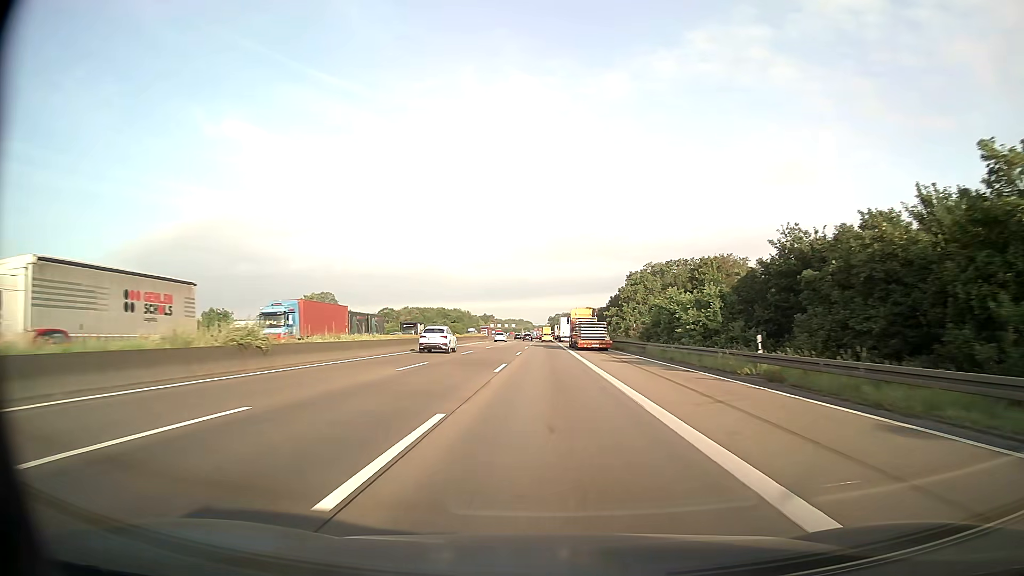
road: motorway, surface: asphalt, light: Day
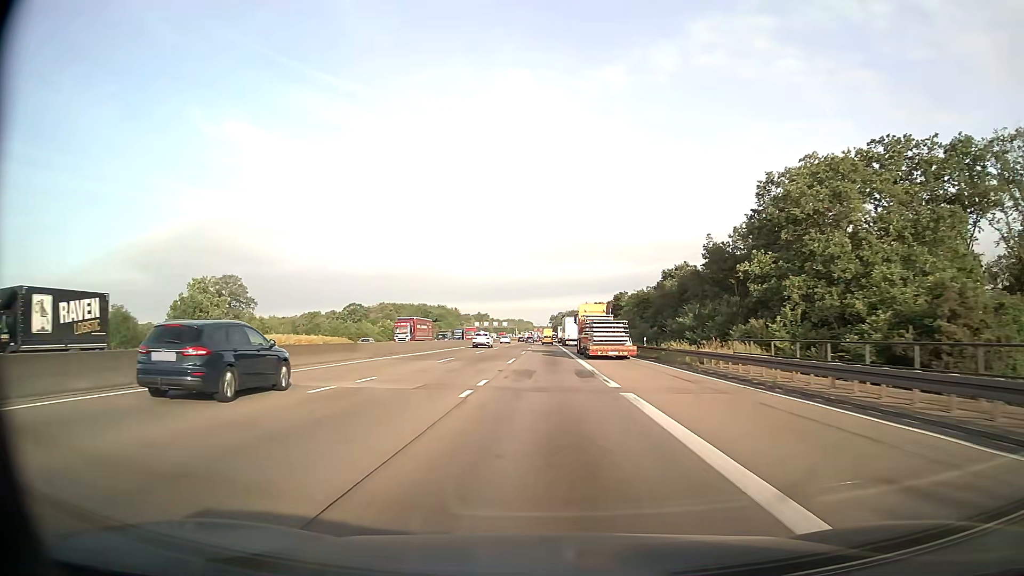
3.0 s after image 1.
(+0.3, +80.9) m; 0°
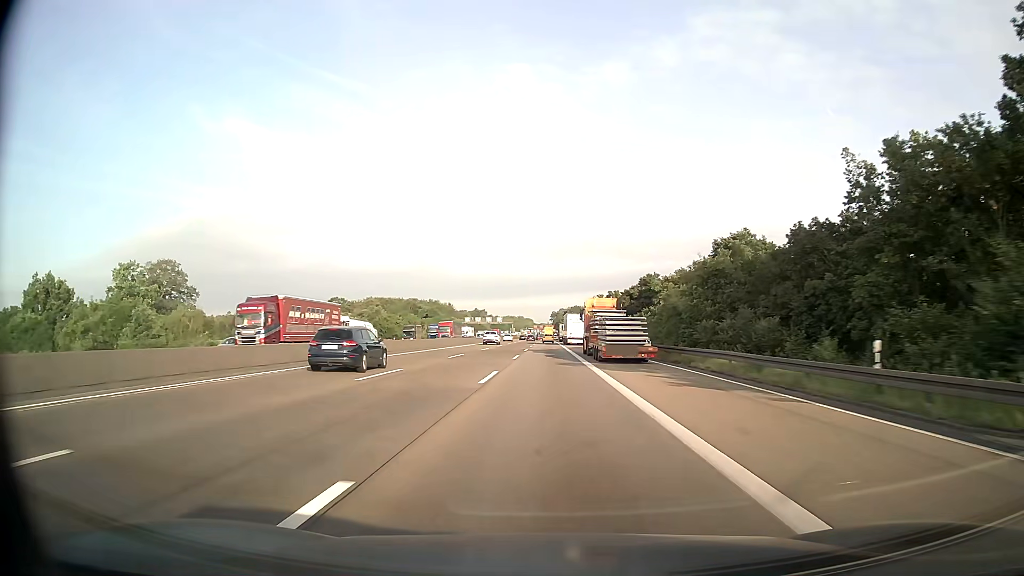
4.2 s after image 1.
(-0.1, +32.3) m; 0°
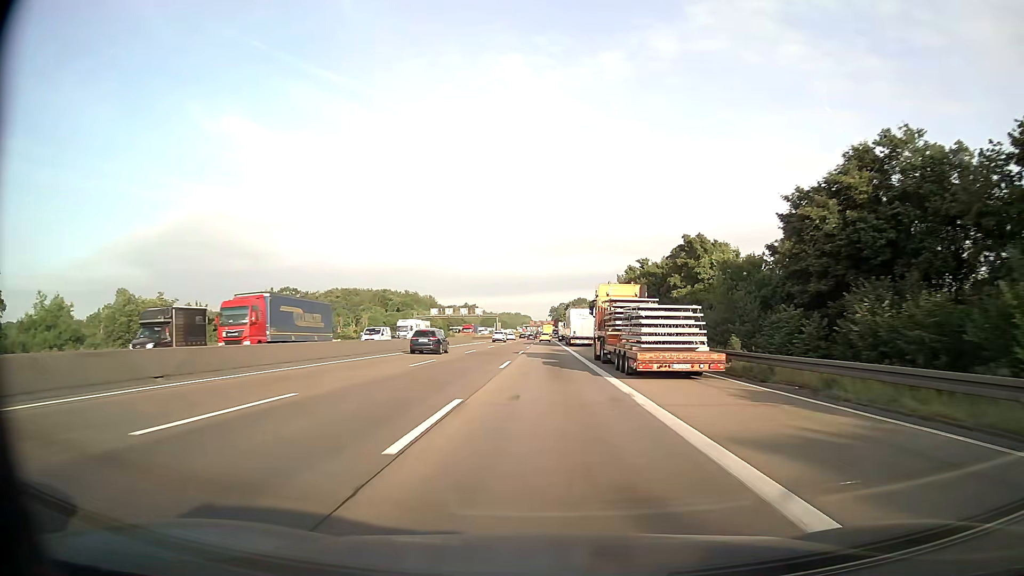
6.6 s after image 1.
(+0.1, +64.6) m; 0°
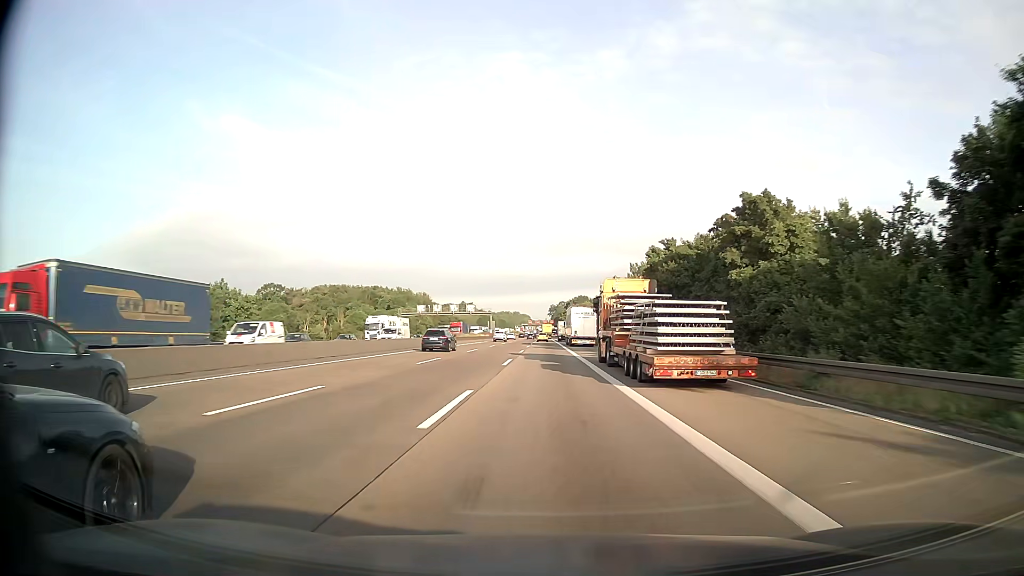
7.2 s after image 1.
(0.0, +16.2) m; 0°
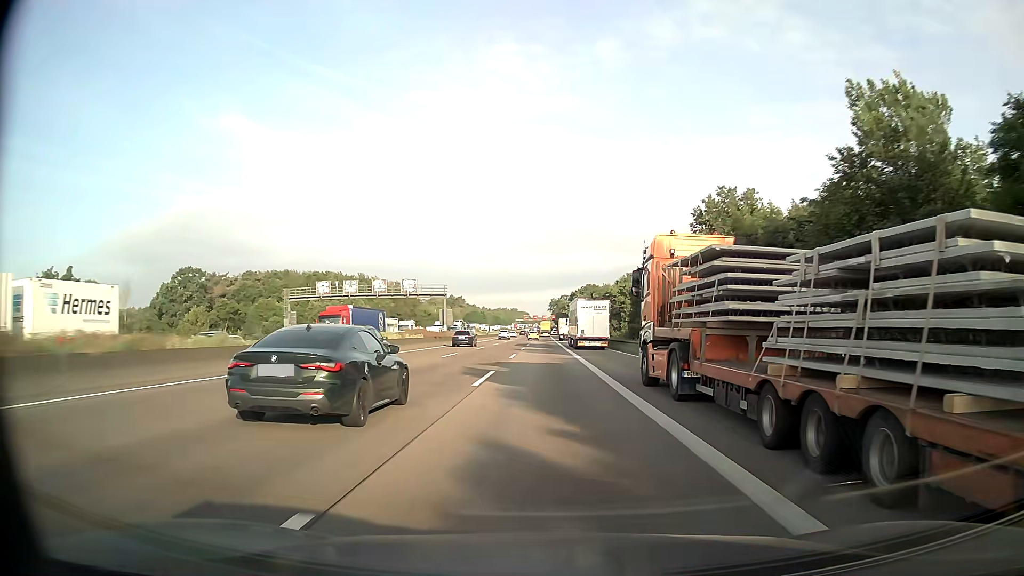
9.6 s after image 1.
(+0.1, +64.7) m; 0°
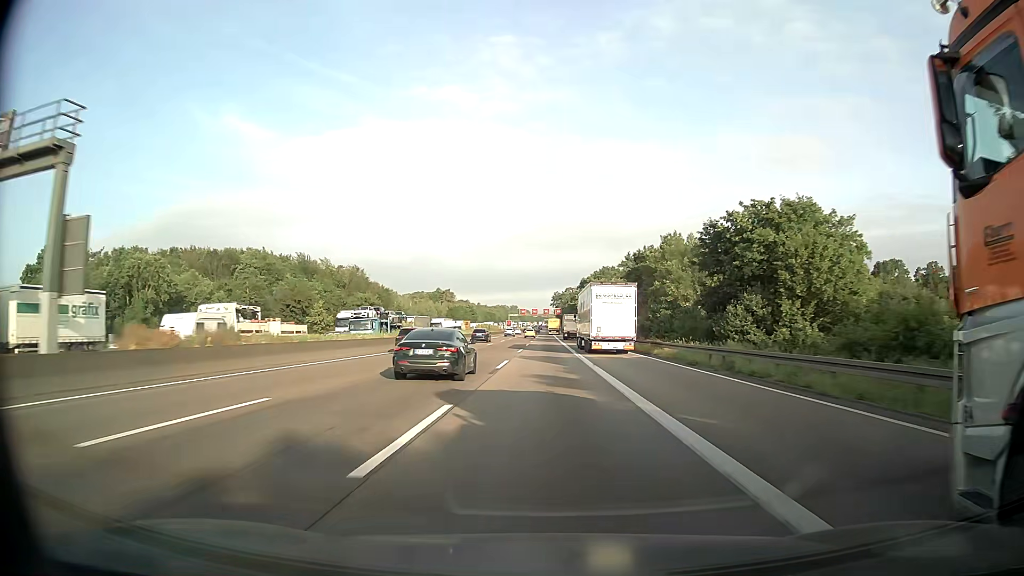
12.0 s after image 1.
(-0.1, +64.7) m; 0°
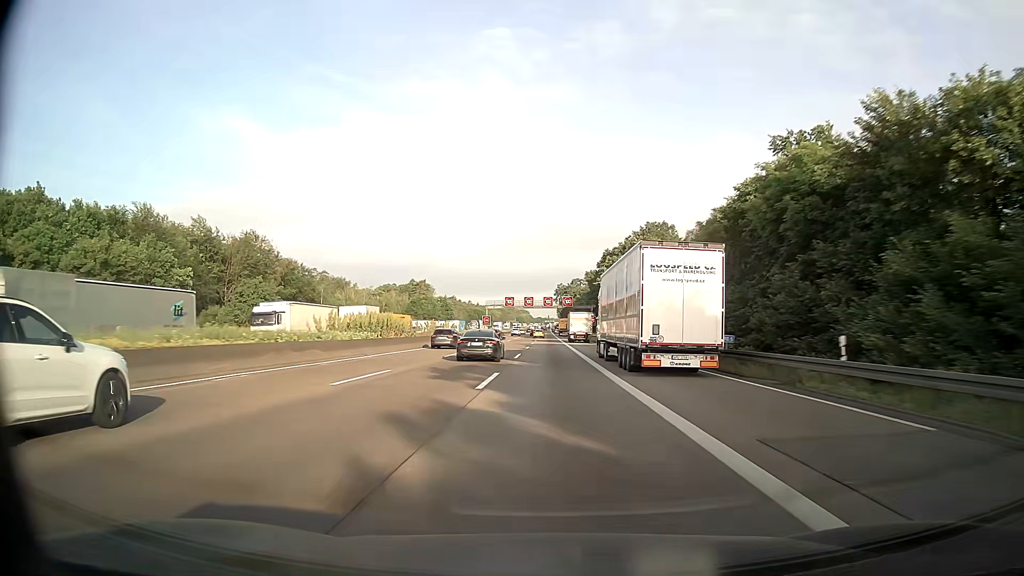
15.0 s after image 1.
(0.0, +80.8) m; 0°
(0, +10) (0, +20) (0, +30) (0, +40) (0, +50) (0, +60) (0, +70) (0, +80) (0, +90) (+1, +100) m
